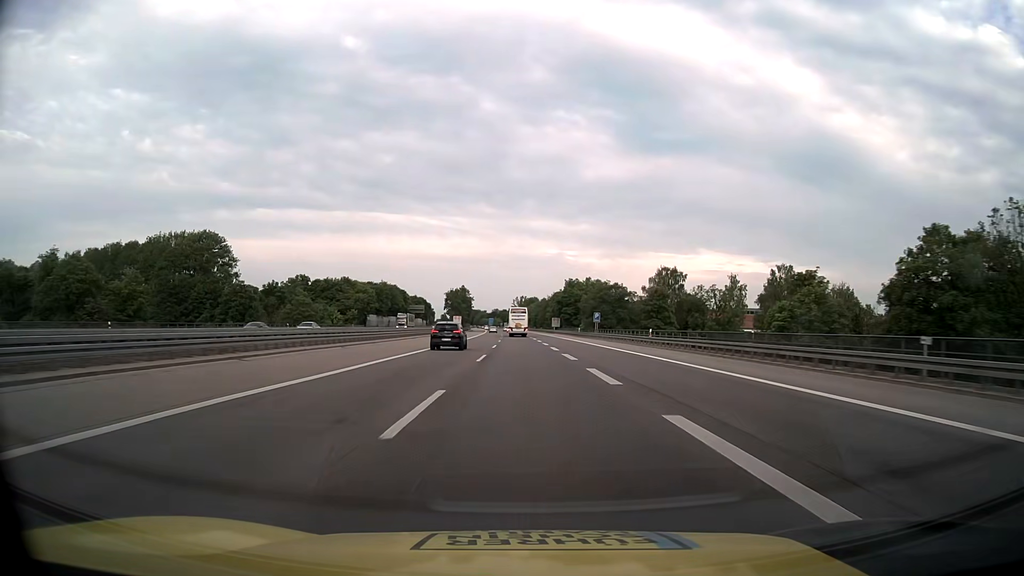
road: motorway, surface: asphalt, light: Day
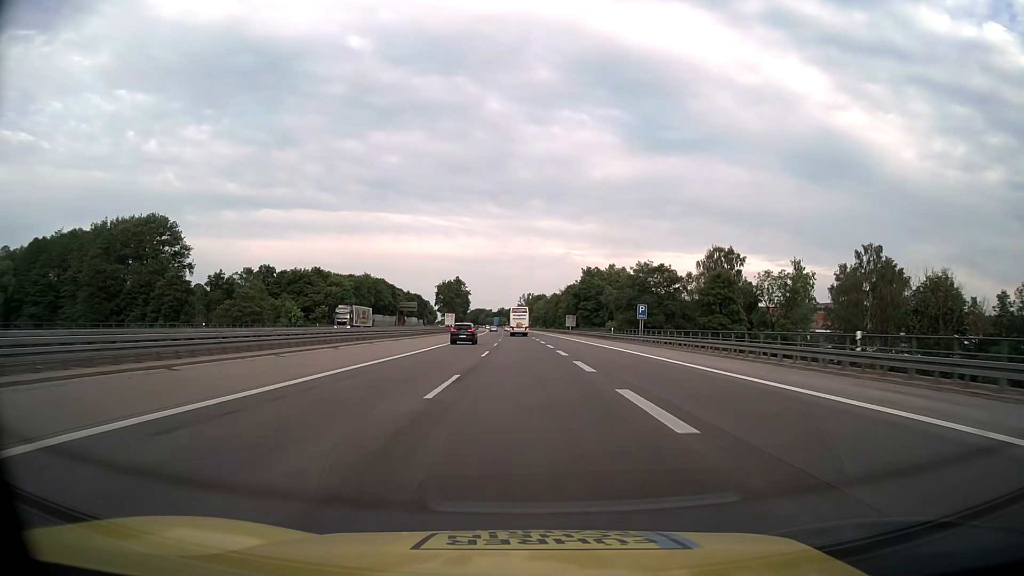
(-0.1, +31.6) m; -1°
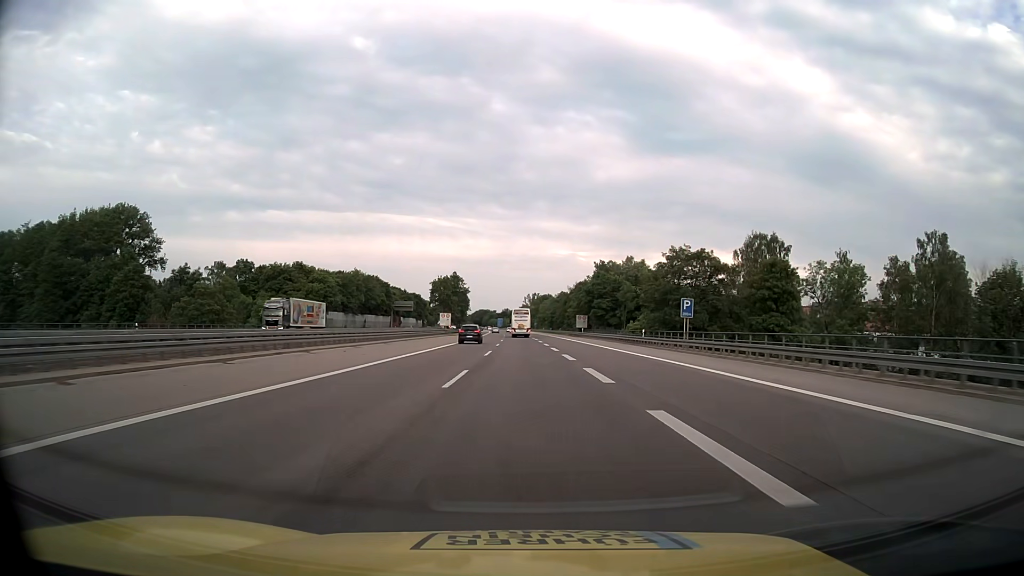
(0.0, +15.8) m; 0°
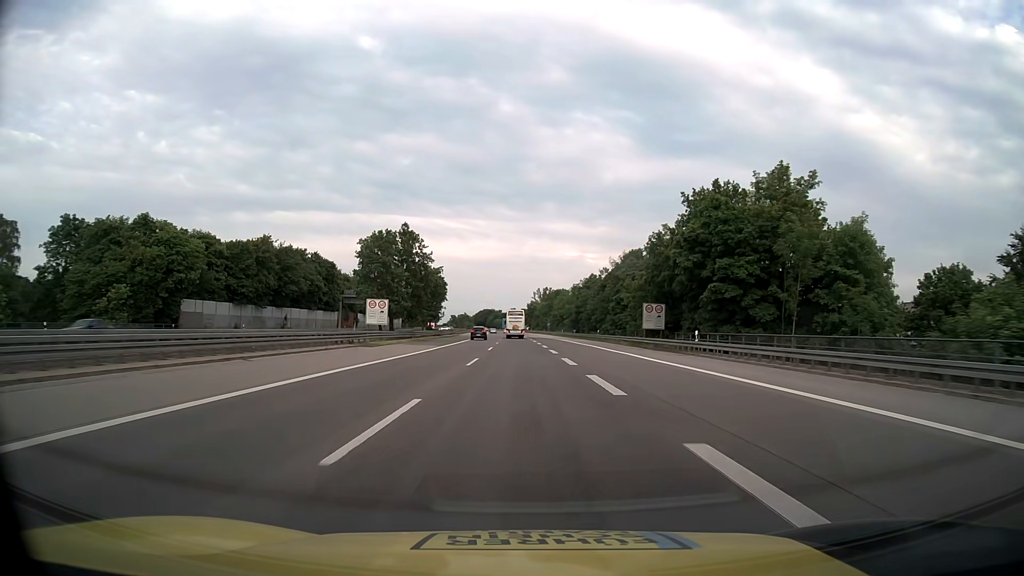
(-0.5, +63.2) m; -1°
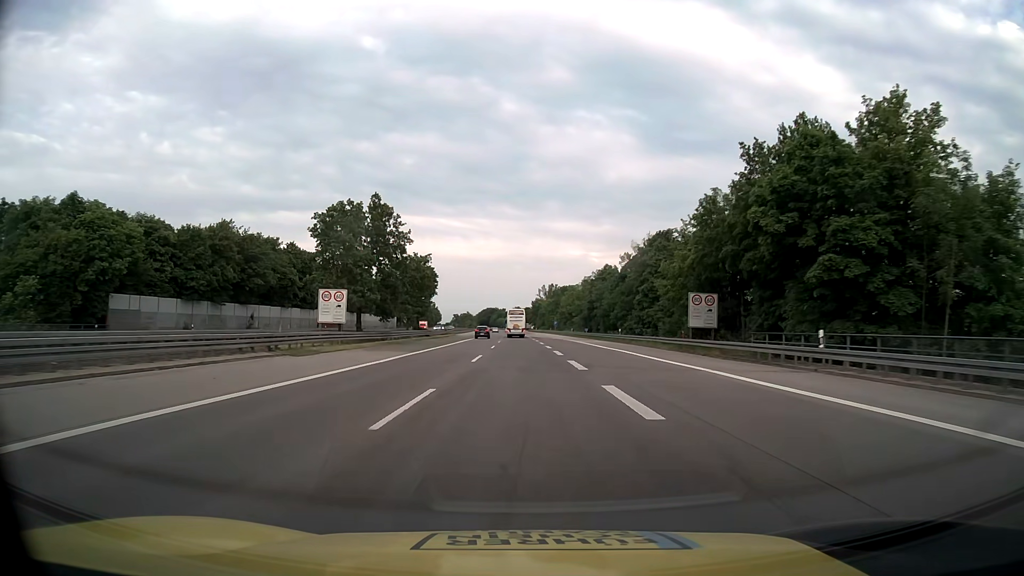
(-0.1, +15.8) m; 0°
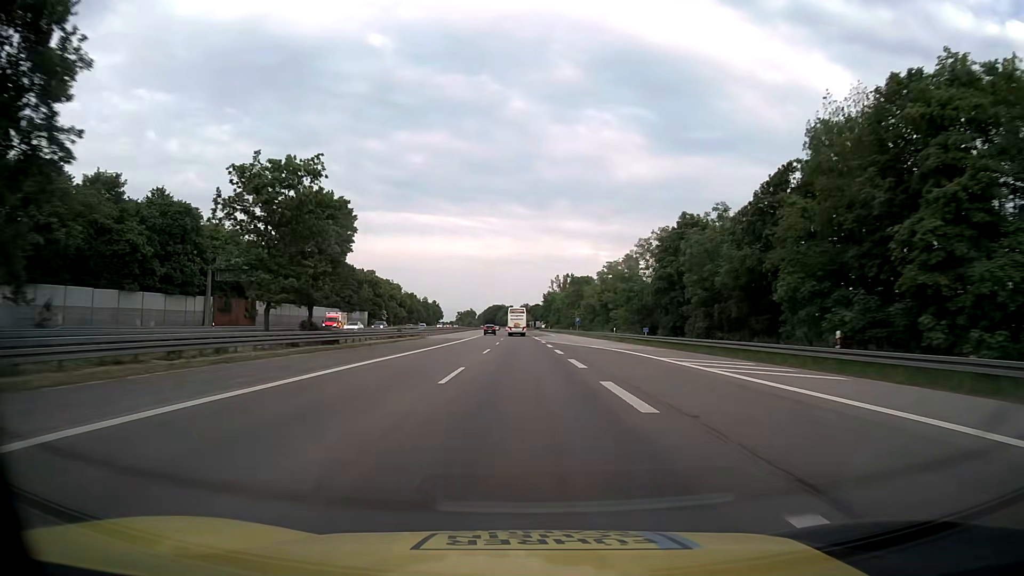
(-0.4, +47.3) m; -1°
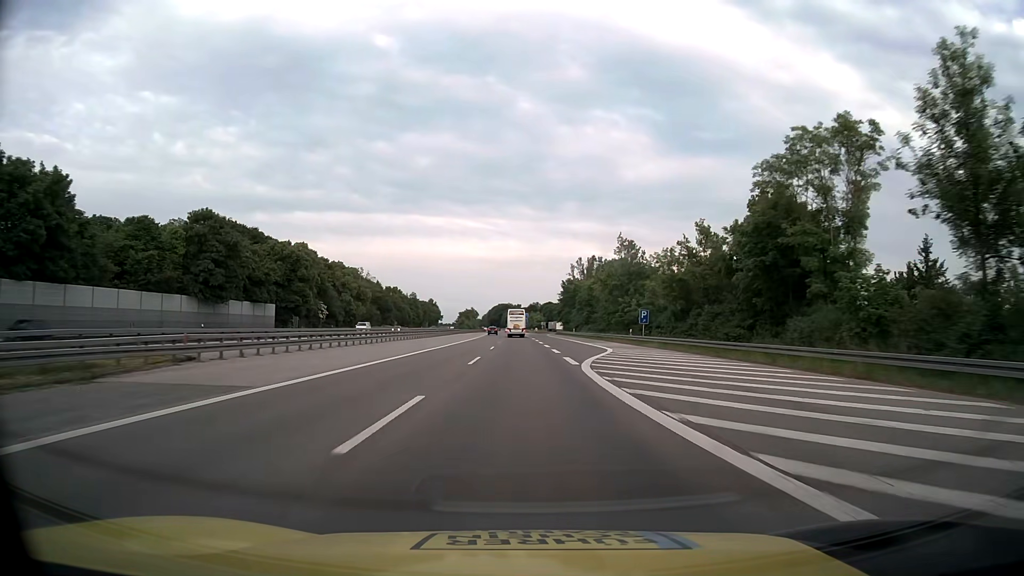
(-0.5, +63.2) m; -1°
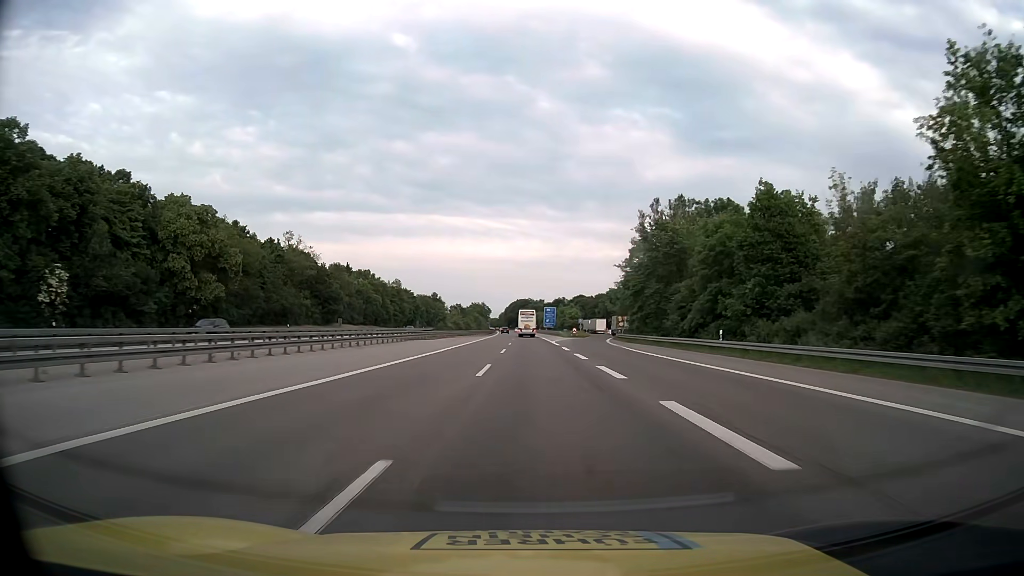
(-1.4, +79.0) m; -2°
(0, +10) (0, +20) (0, +30) (0, +40) (0, +50) (0, +60) (0, +70) (0, +80) (0, +90) (0, +100) m
